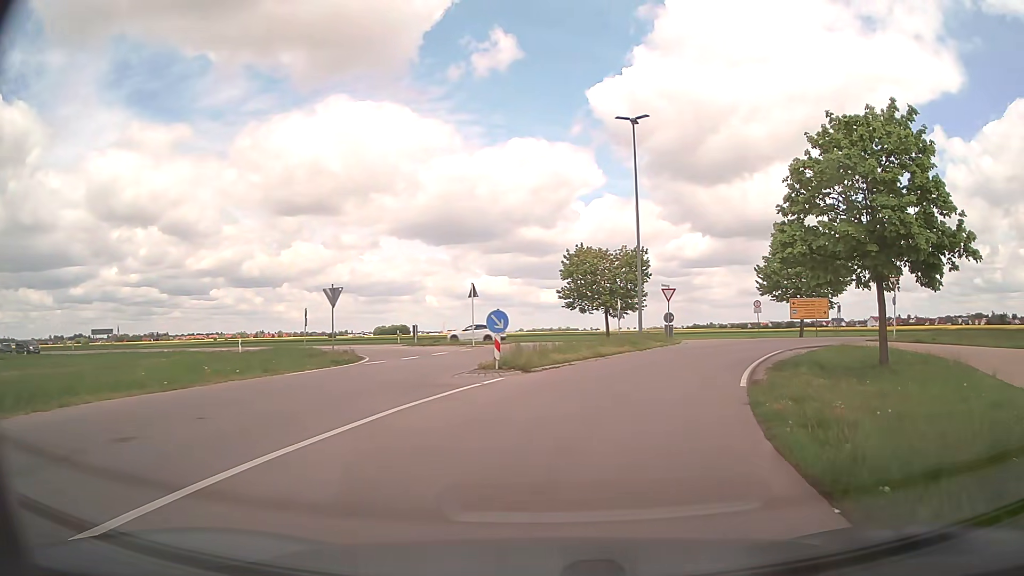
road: tertiary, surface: asphalt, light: Day
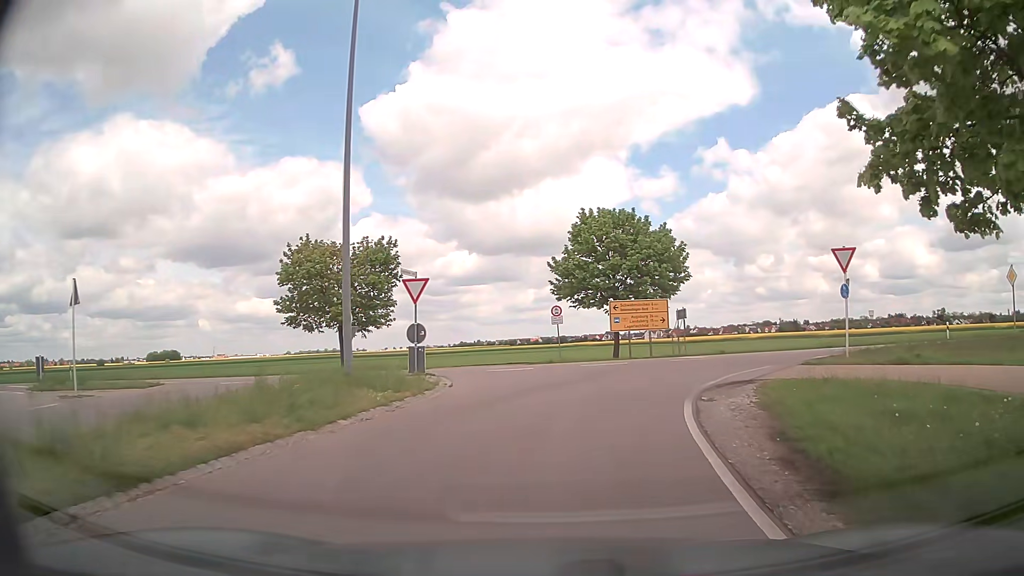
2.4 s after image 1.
(+2.8, +16.2) m; +20°
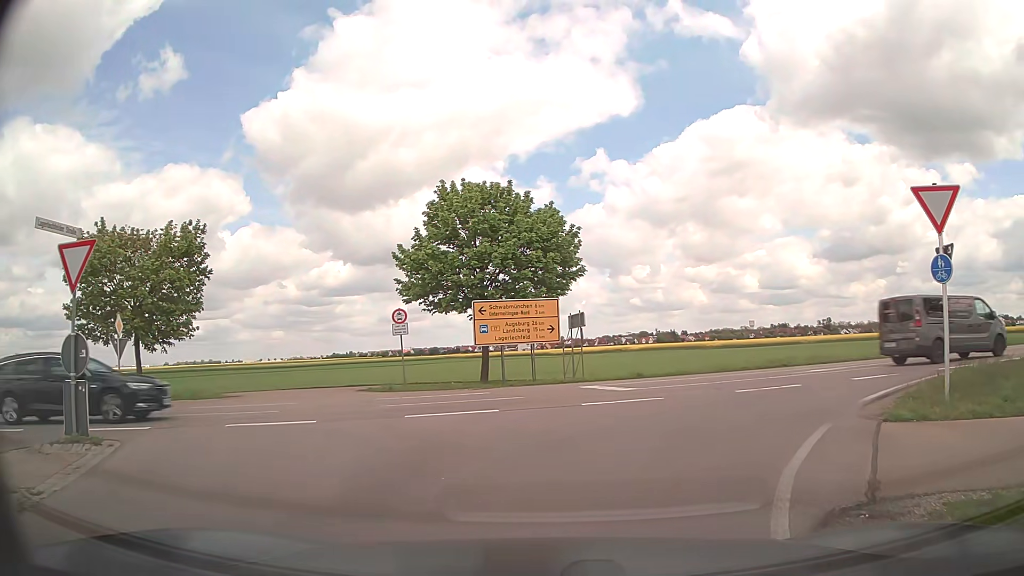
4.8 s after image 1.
(+0.9, +10.2) m; +9°
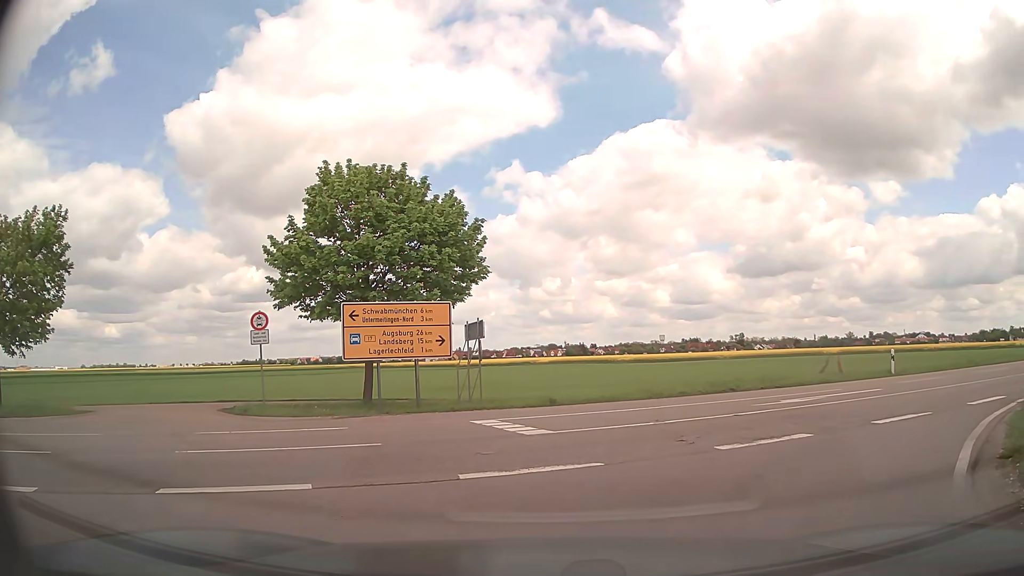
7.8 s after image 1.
(+0.3, +4.8) m; +5°
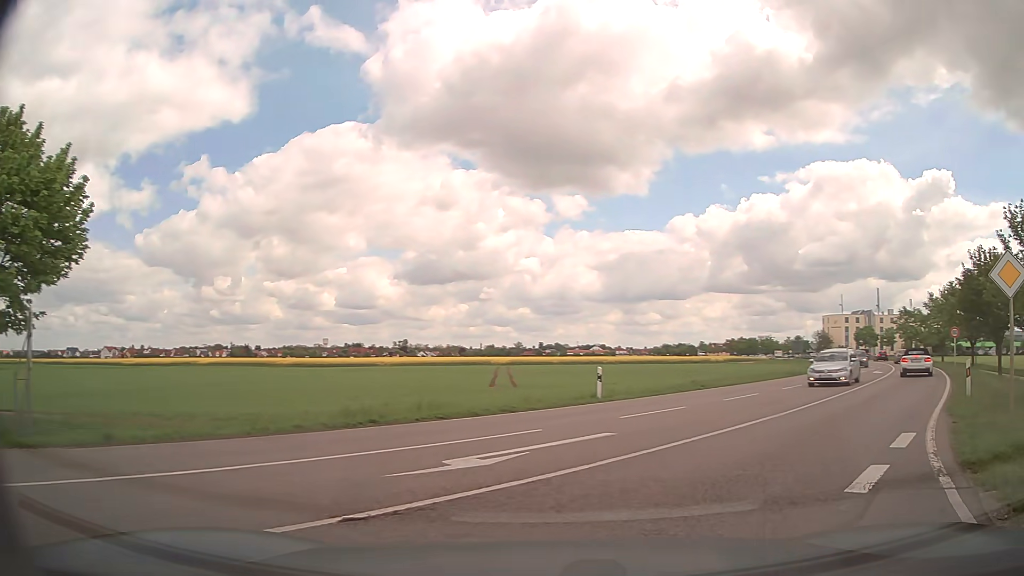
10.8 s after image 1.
(+1.9, +6.9) m; +33°
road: secondary
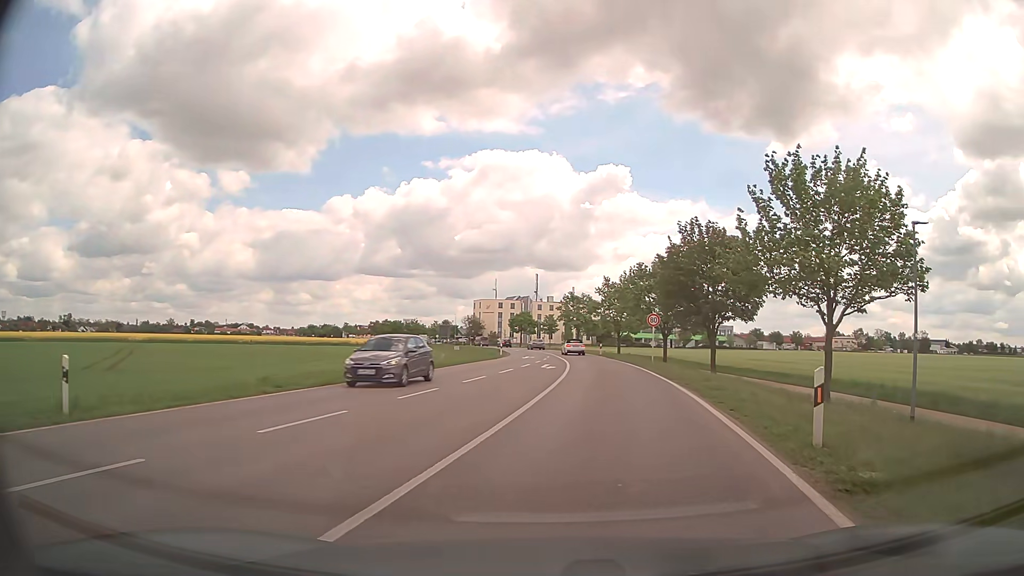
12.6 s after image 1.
(+3.5, +10.5) m; +29°
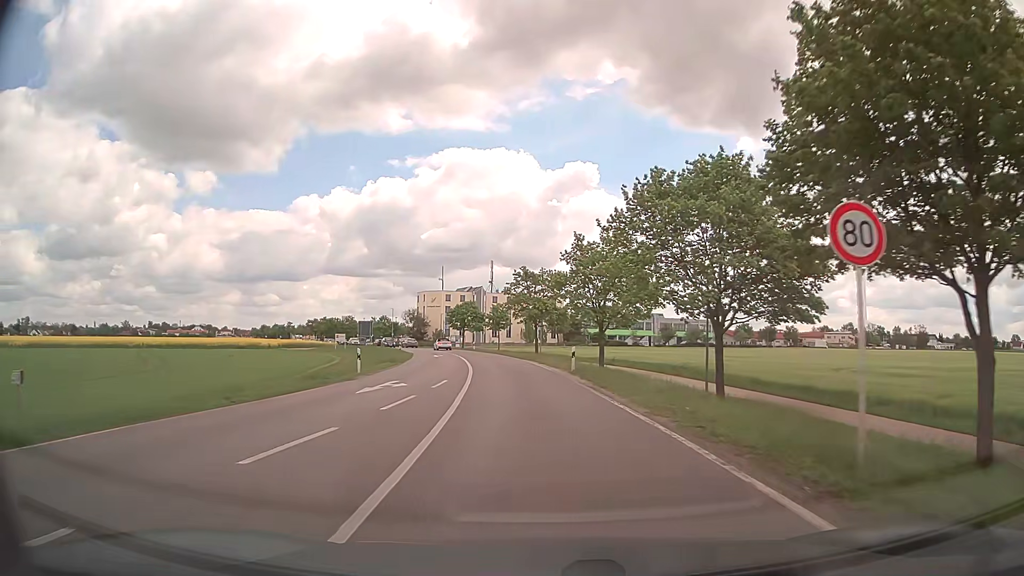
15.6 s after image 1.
(+2.7, +32.8) m; +4°
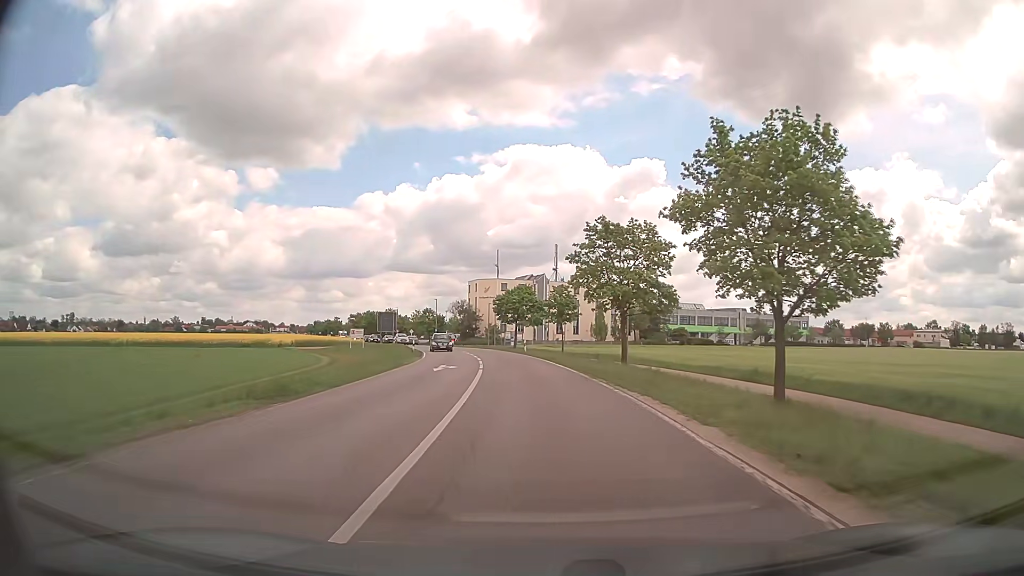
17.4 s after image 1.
(-1.3, +25.7) m; -6°
(0, +10) (0, +20) (-1, +30) (-2, +40) (-4, +50) (-5, +60) (-8, +69) (-10, +79) (-13, +89) (-17, +98) m
